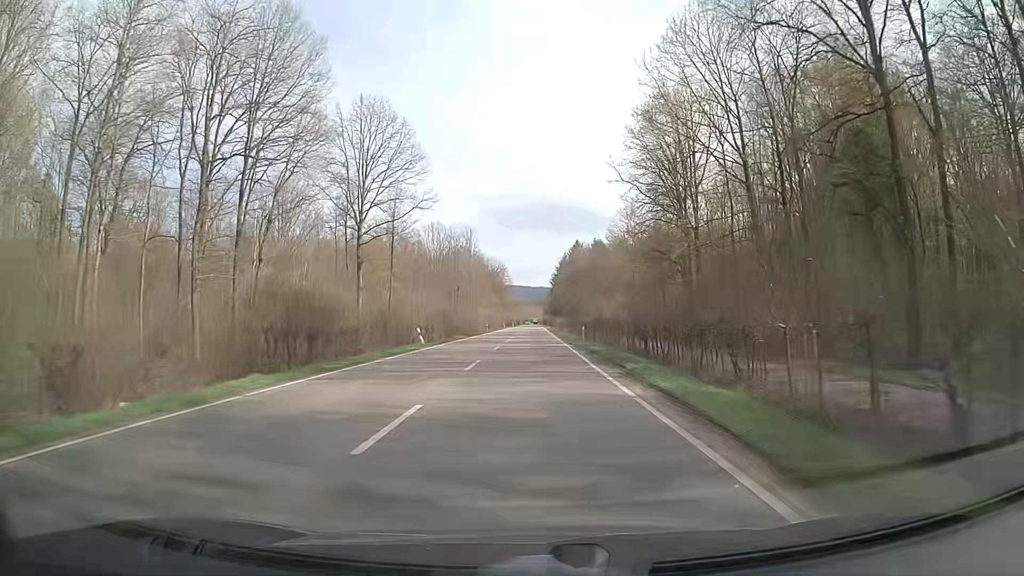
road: secondary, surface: asphalt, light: Day
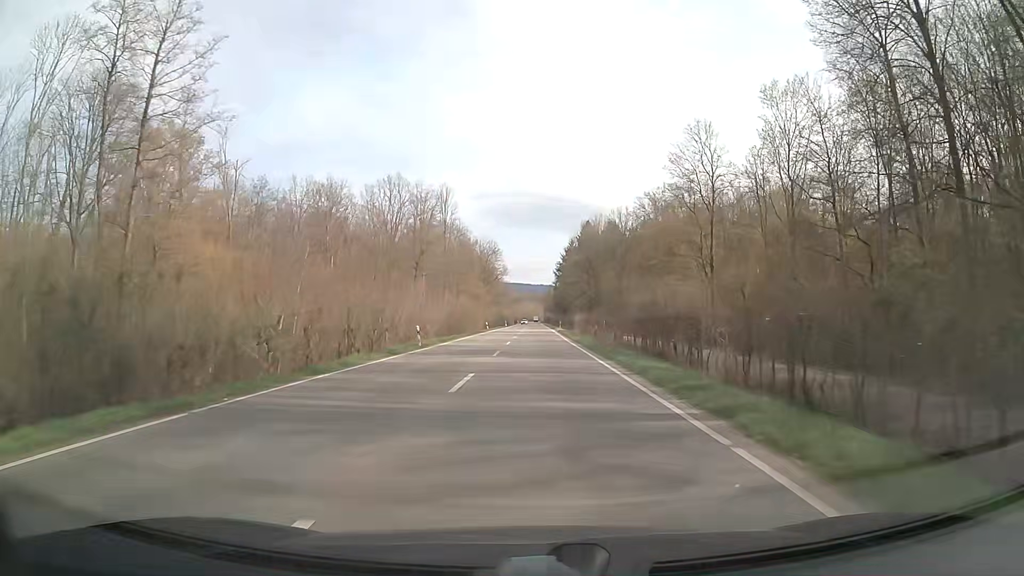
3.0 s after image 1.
(+0.2, +54.5) m; 0°
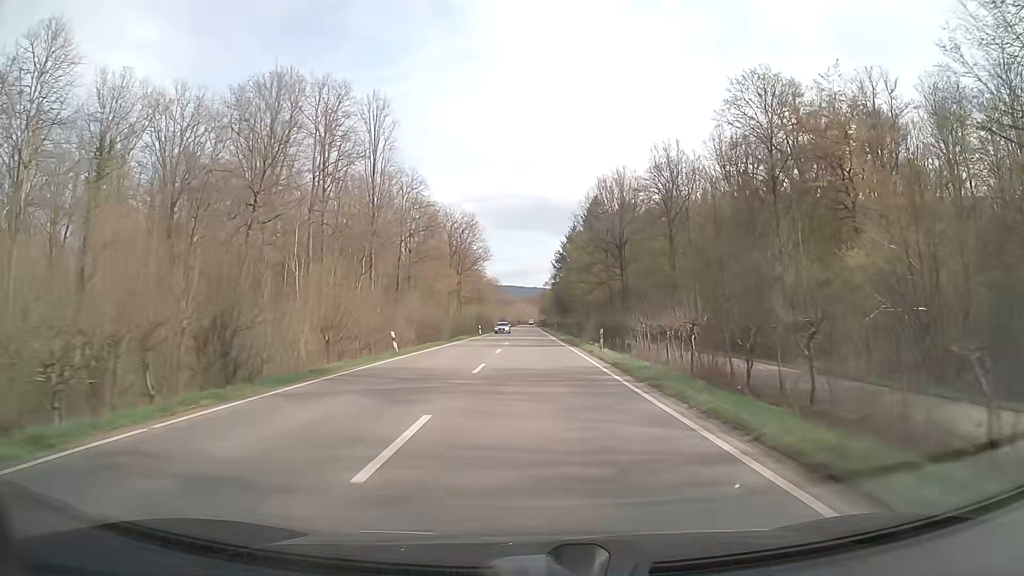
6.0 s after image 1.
(+0.3, +54.9) m; +1°
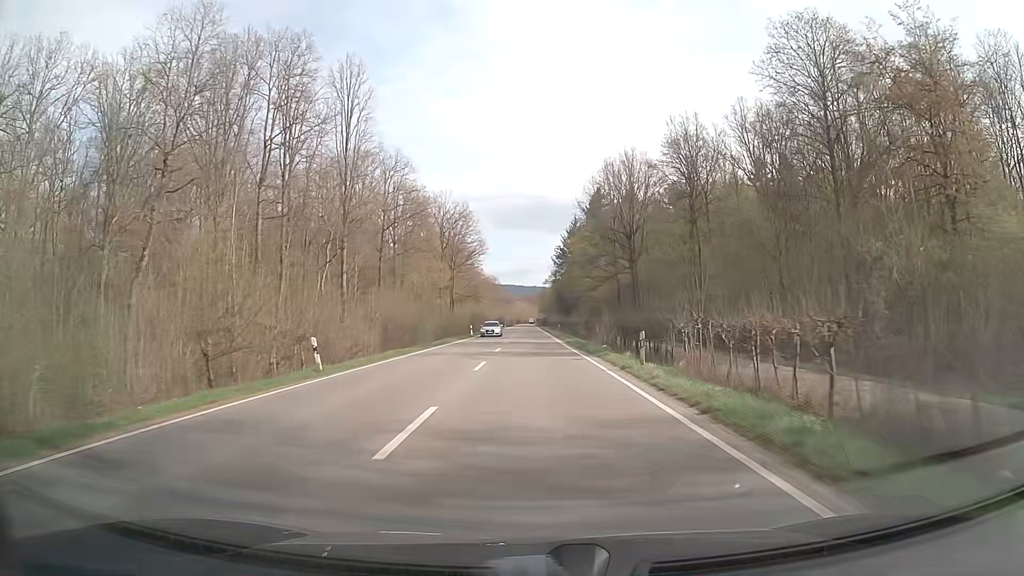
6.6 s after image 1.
(0.0, +11.0) m; 0°
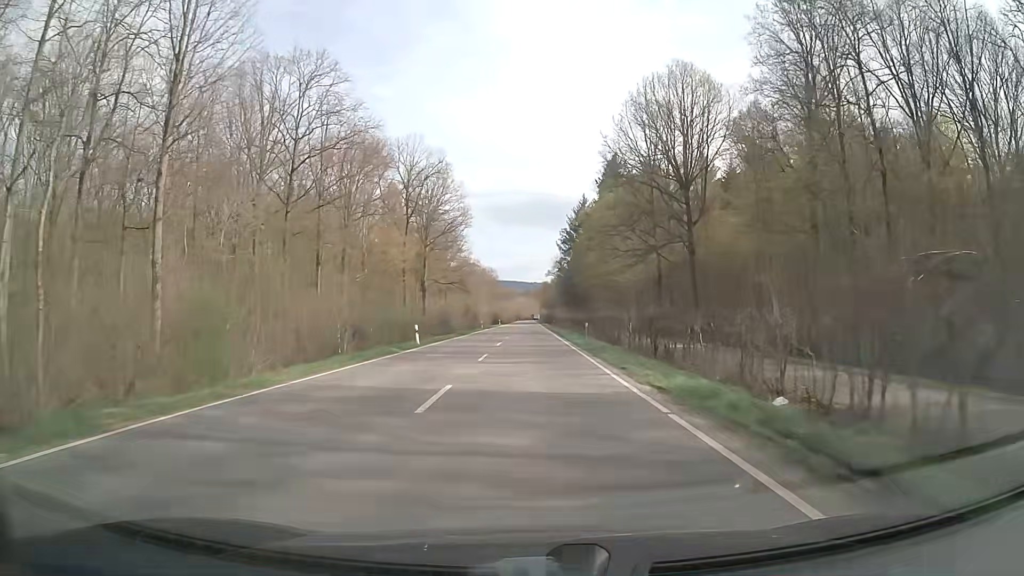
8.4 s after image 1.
(0.0, +33.2) m; 0°
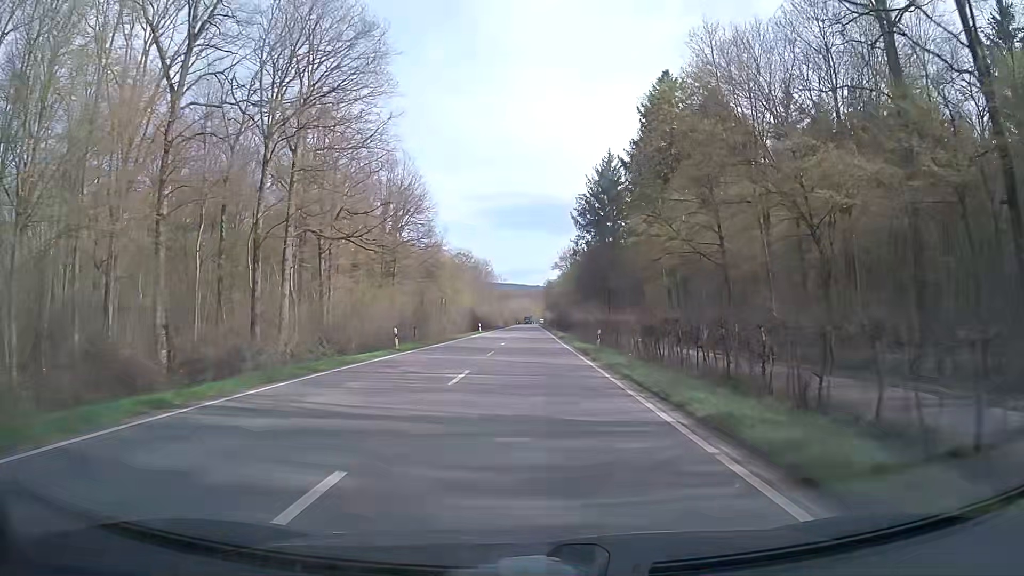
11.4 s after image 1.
(-0.4, +55.7) m; 0°
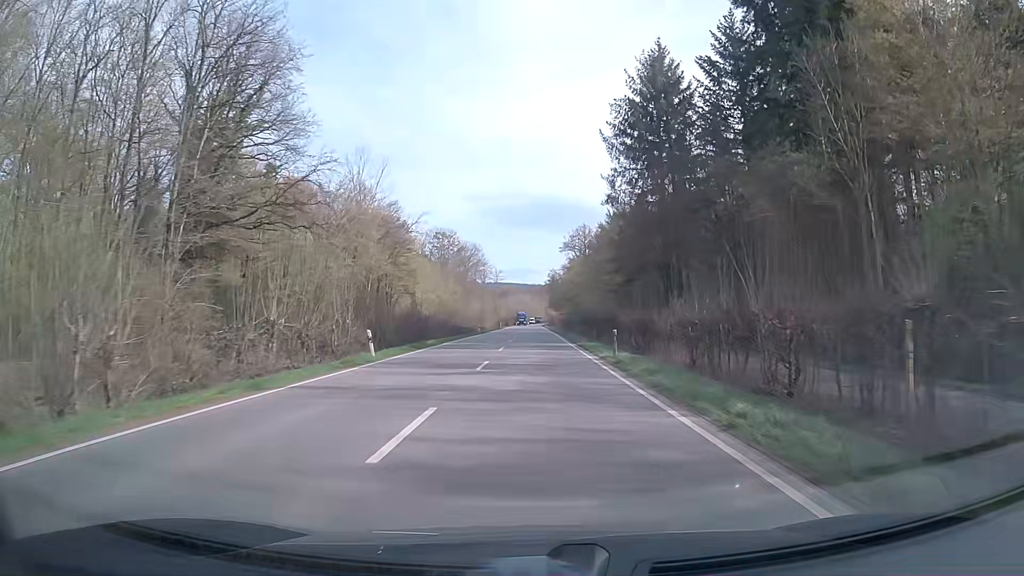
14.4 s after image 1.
(-0.2, +55.7) m; 0°
